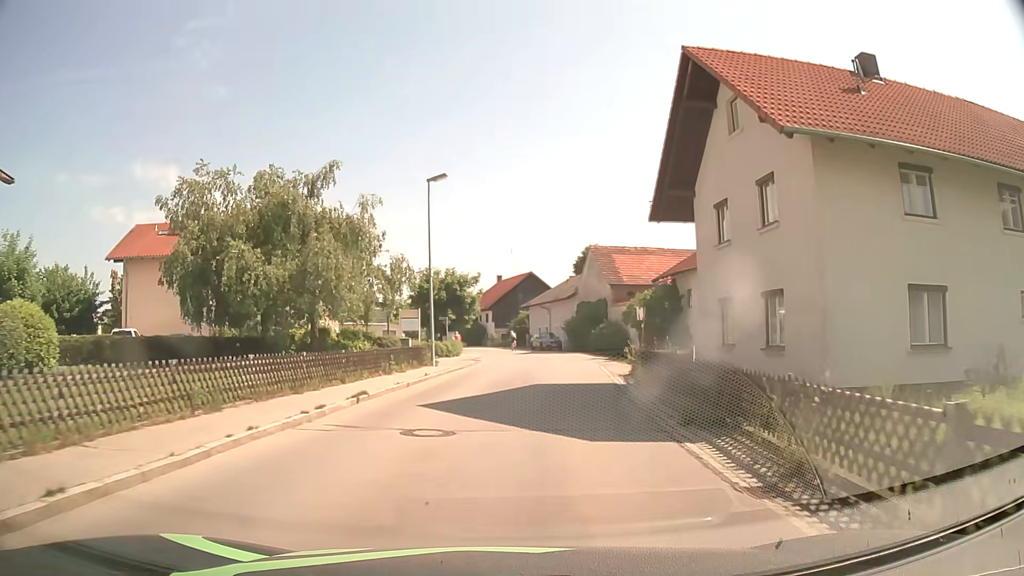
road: tertiary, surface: asphalt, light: Day
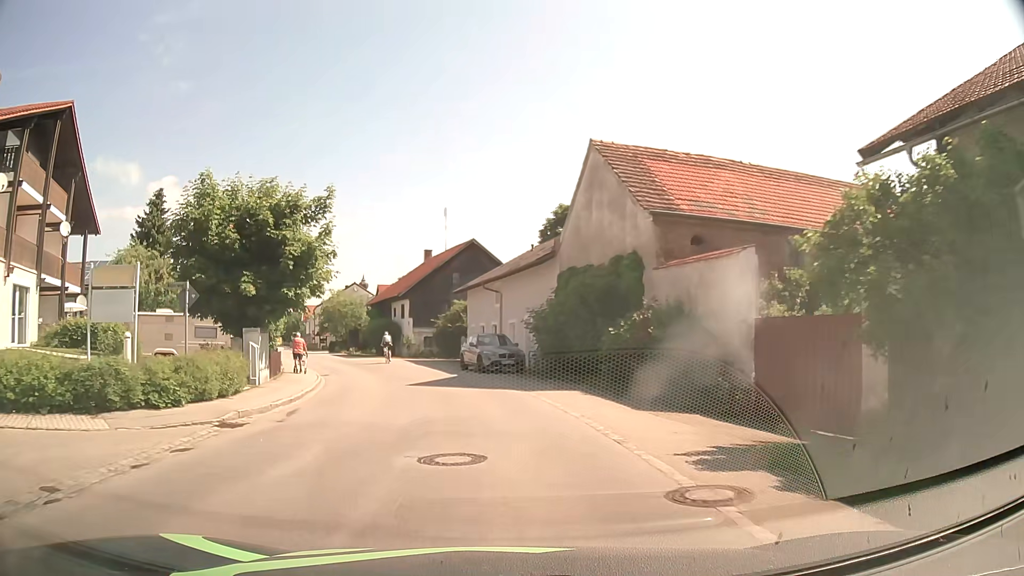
(+2.0, +29.5) m; +4°
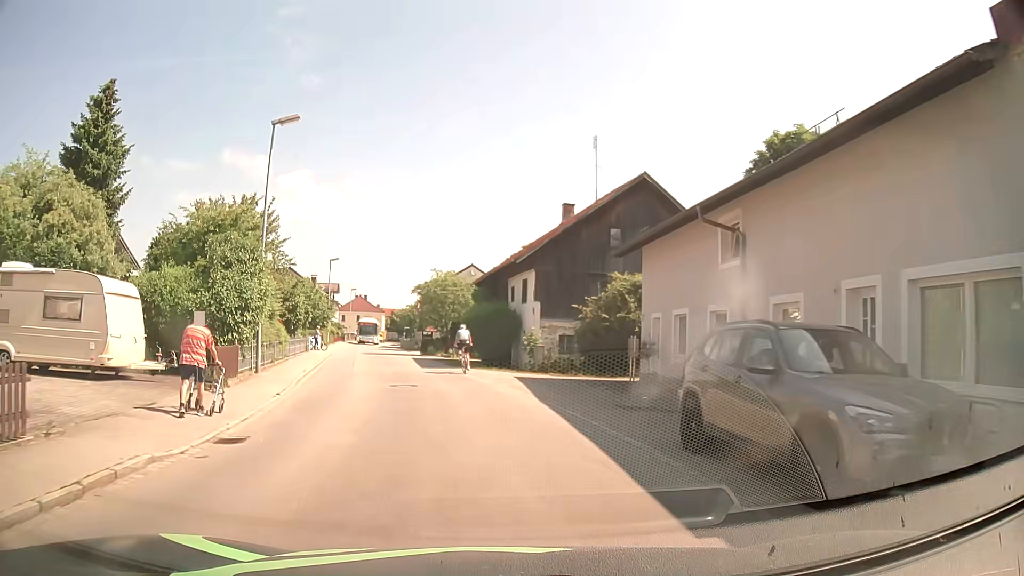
(-2.2, +20.5) m; -12°
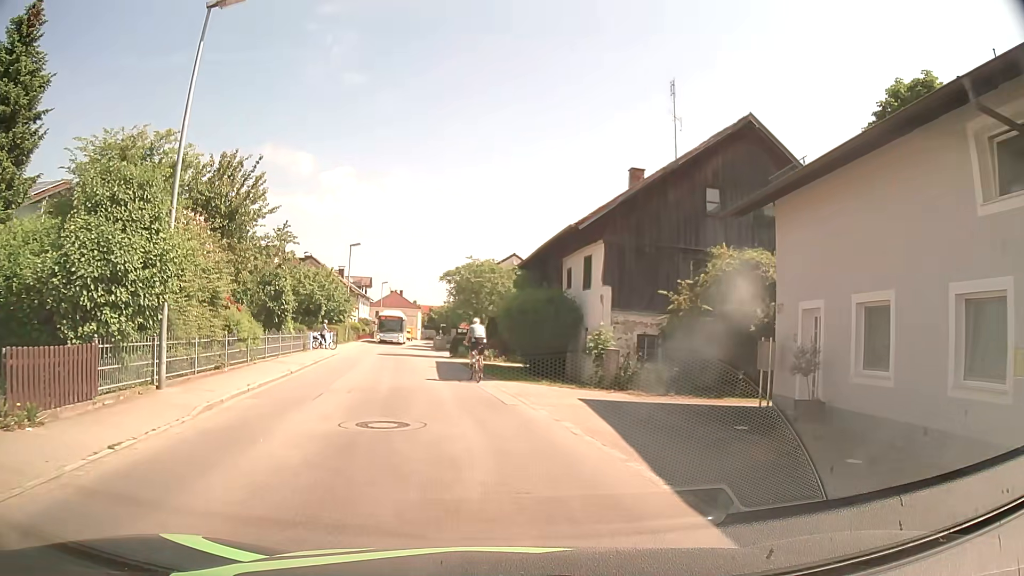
(-0.3, +8.4) m; -4°
